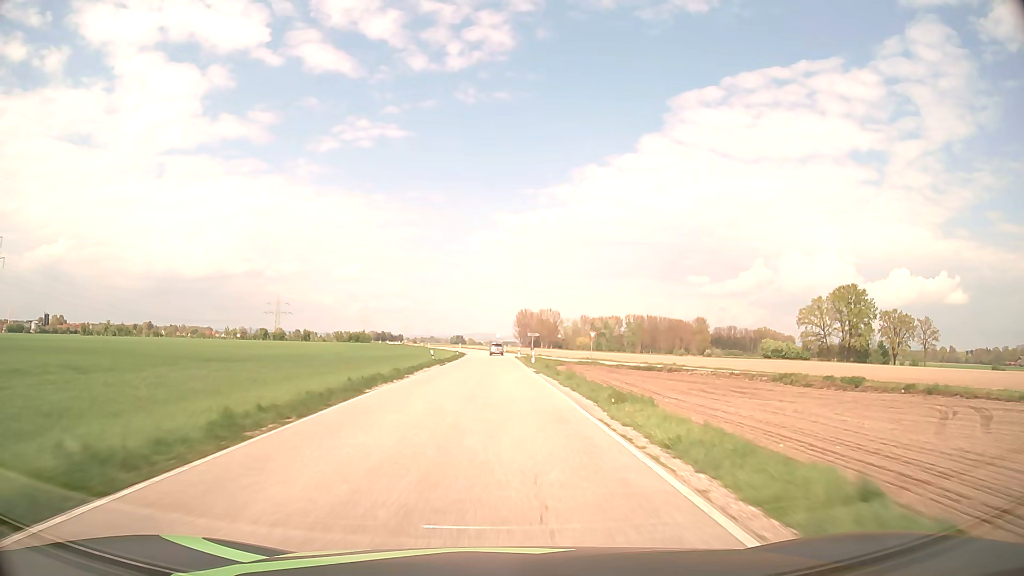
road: secondary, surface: asphalt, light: Day
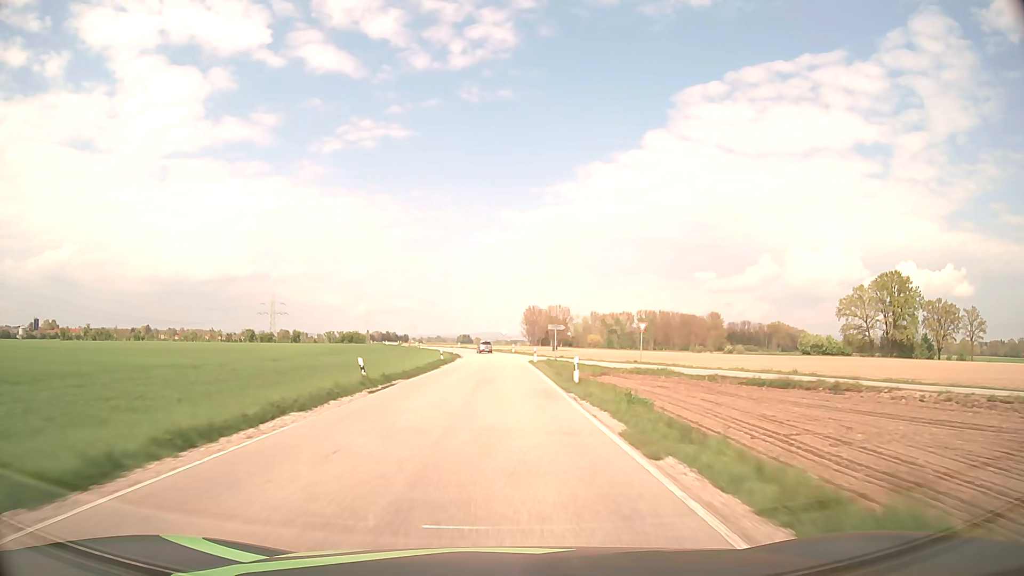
(-0.1, +25.0) m; -1°
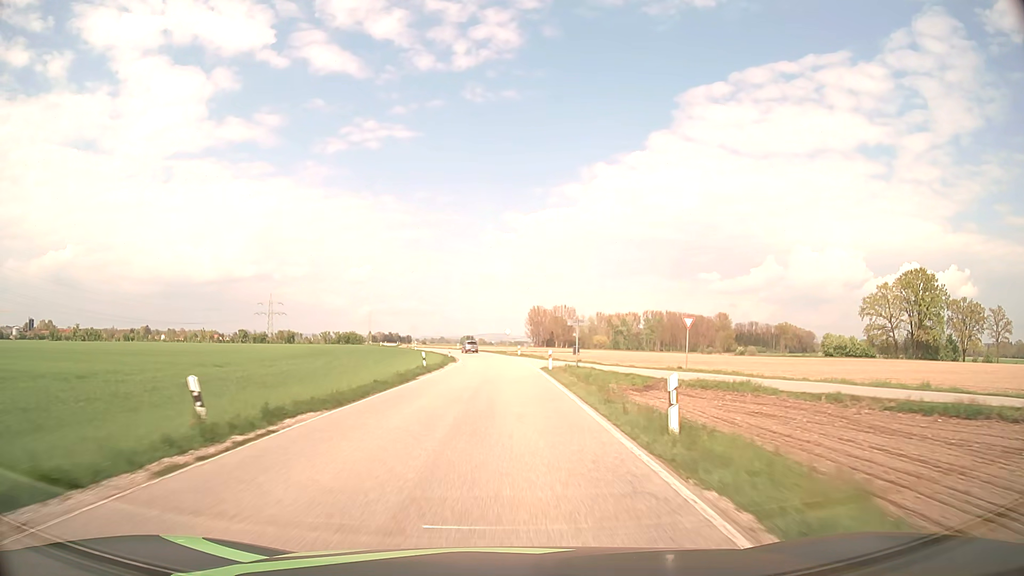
(-0.1, +12.5) m; 0°
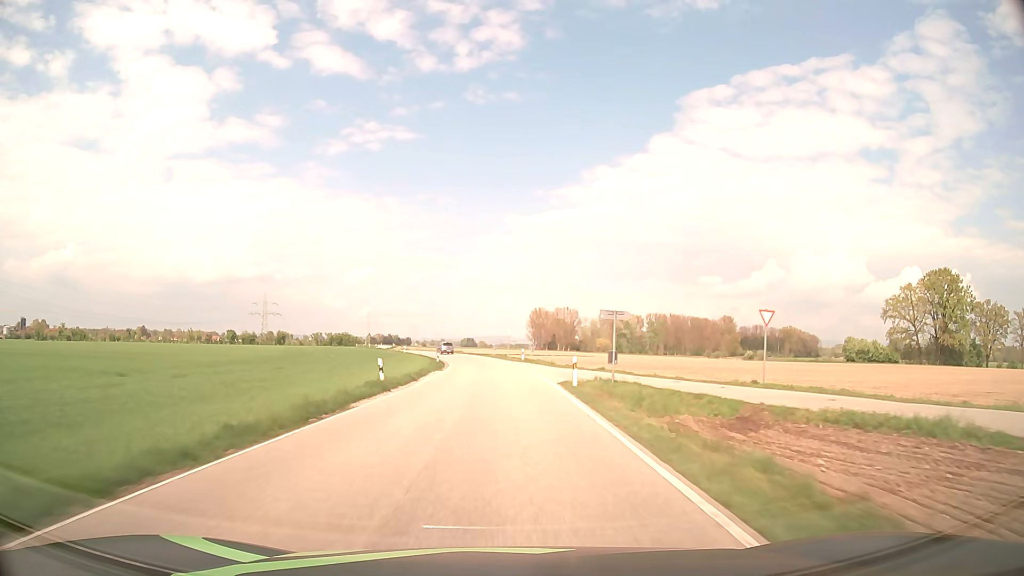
(0.0, +12.5) m; 0°
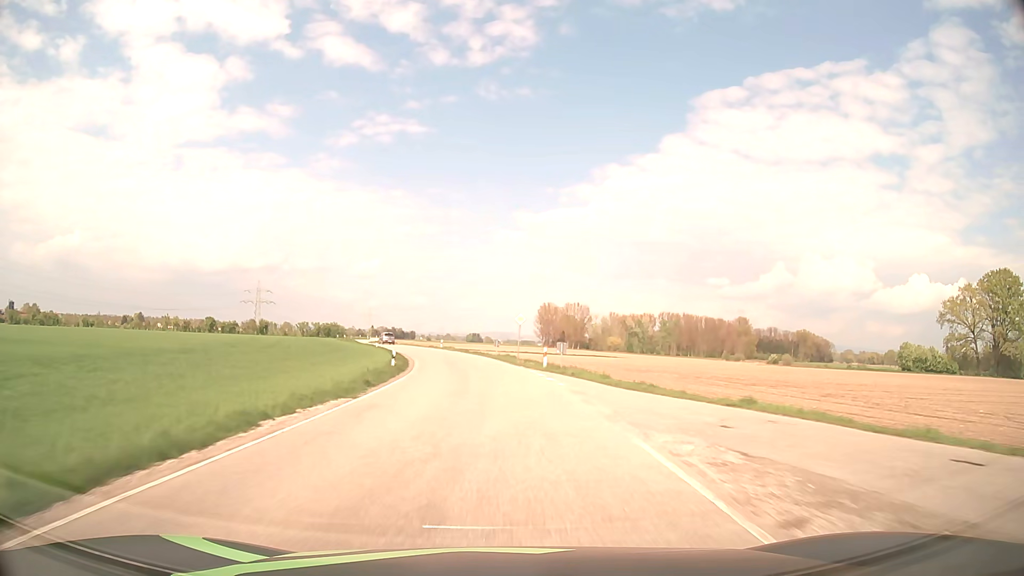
(0.0, +25.0) m; 0°
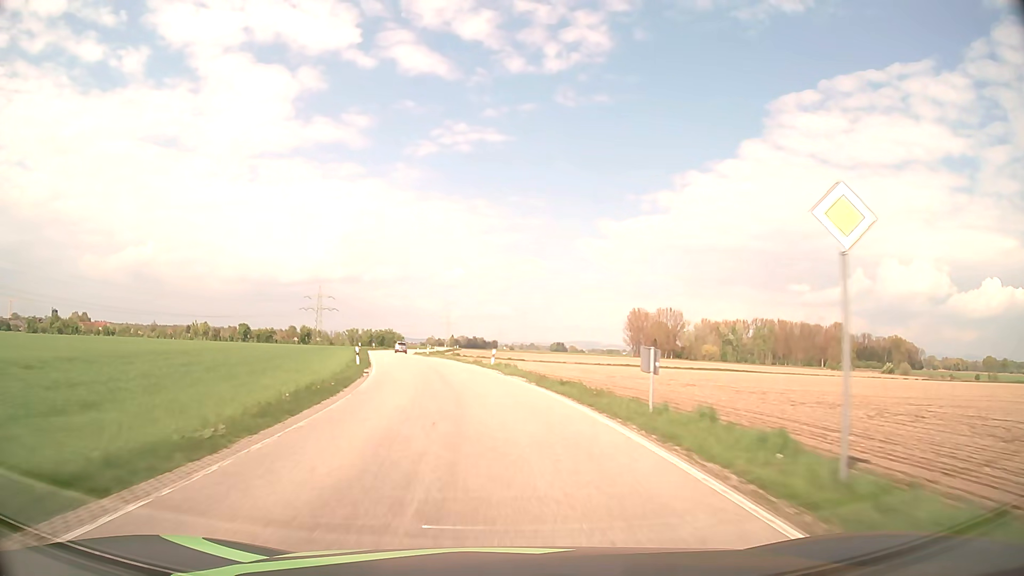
(-1.6, +37.4) m; -7°
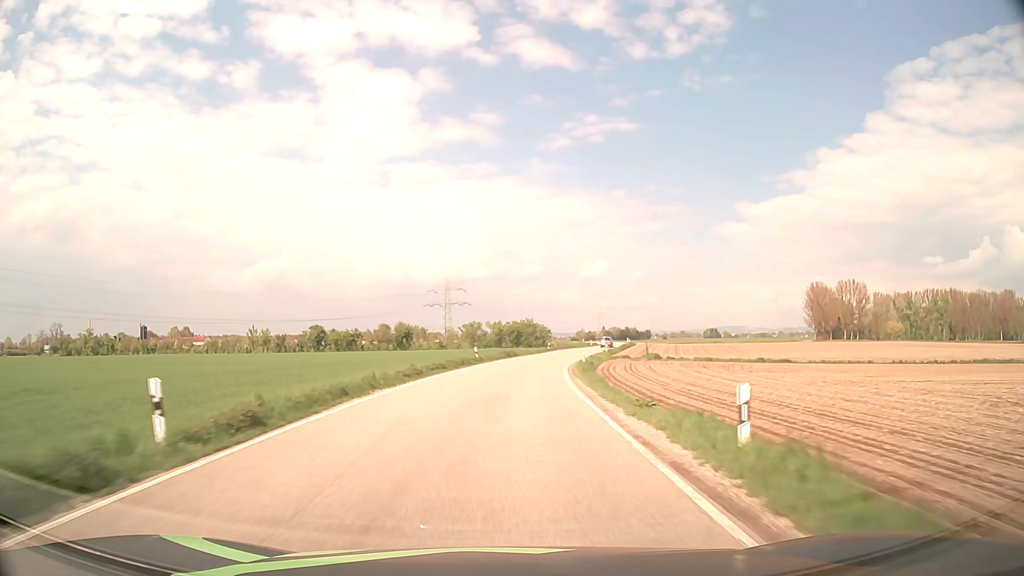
(-9.1, +61.4) m; -13°
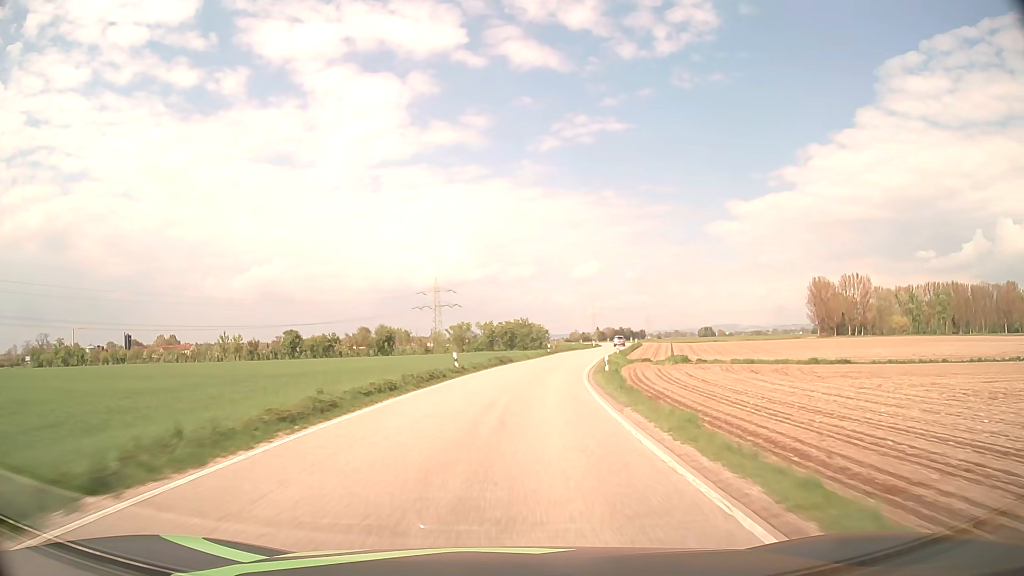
(0.0, +12.5) m; 0°
(0, +10) (+1, +20) (+2, +30) (+3, +40) (+5, +50) (+7, +60) (+9, +69) (+11, +79) (+13, +89) (+16, +98) m
